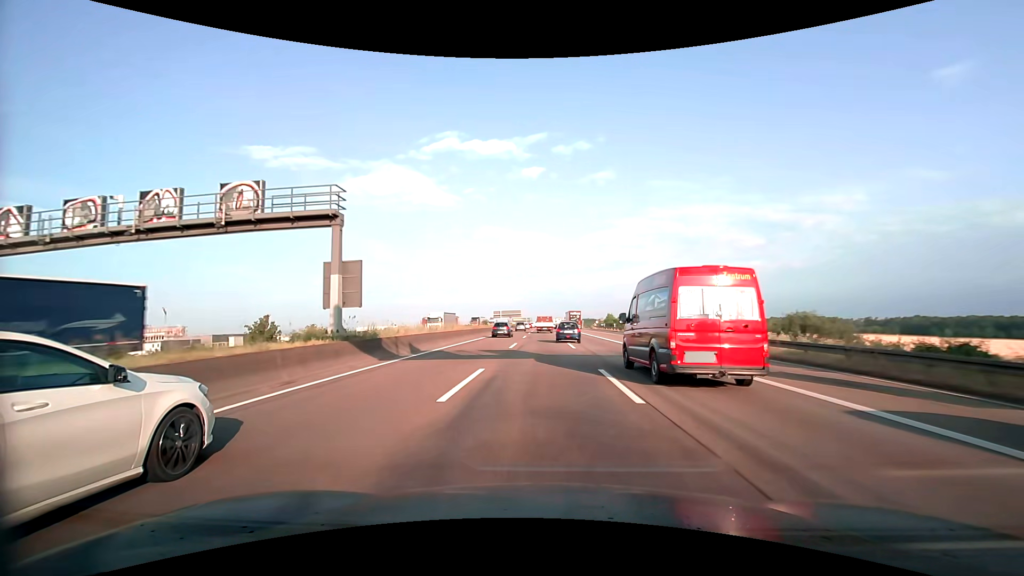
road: motorway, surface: asphalt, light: Day
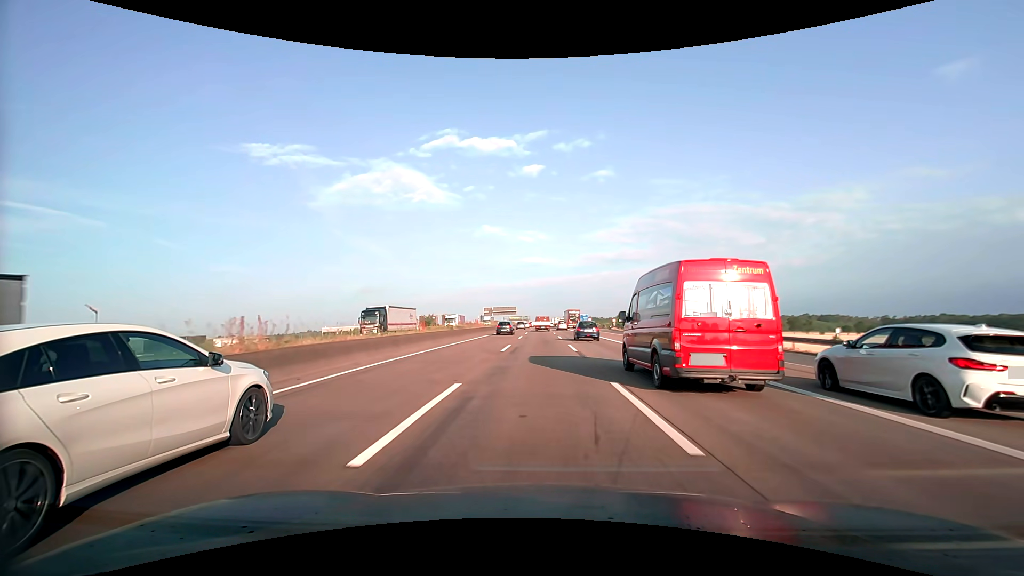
(+0.2, +39.8) m; 0°
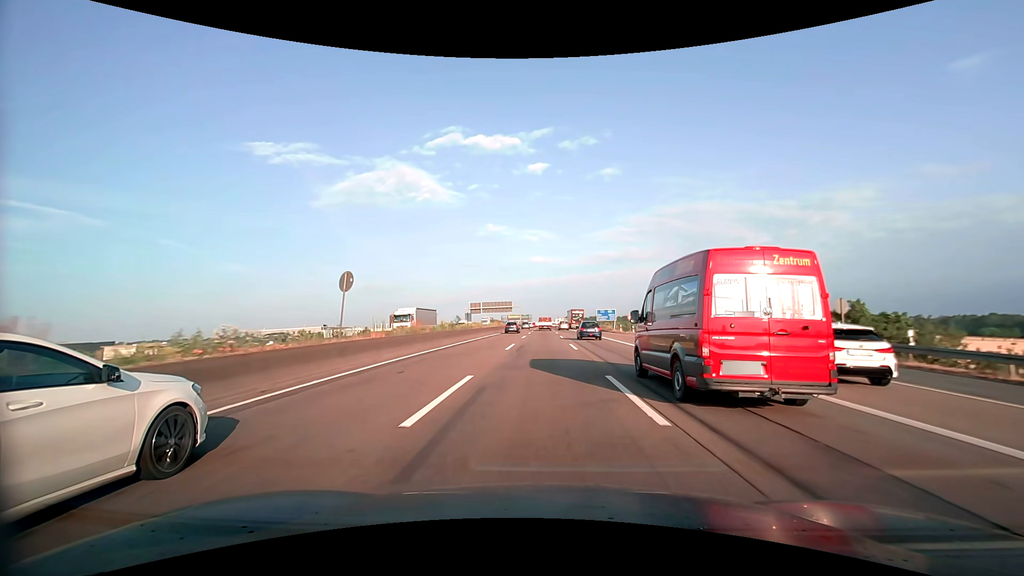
(-0.2, +52.5) m; 0°
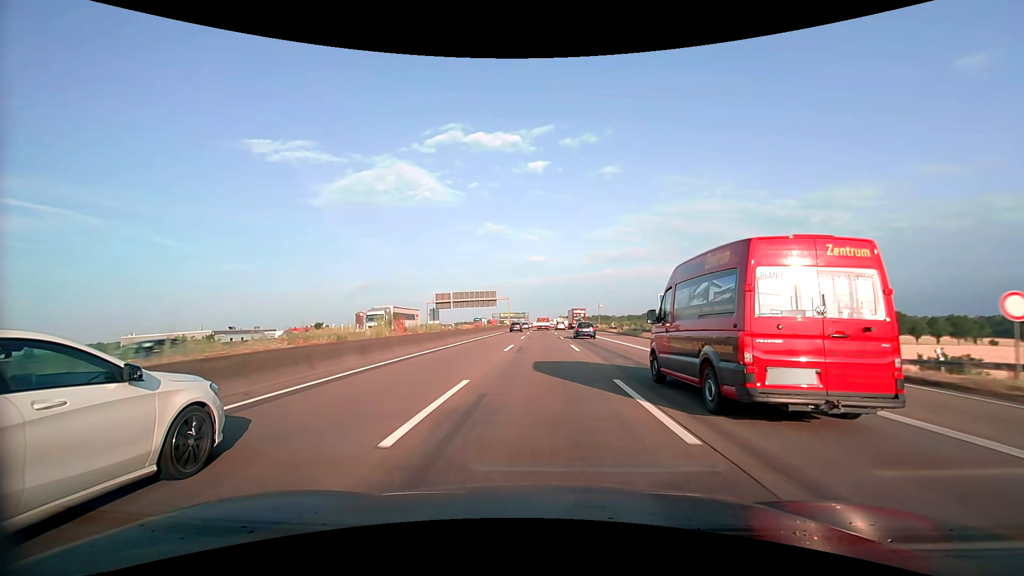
(-0.1, +55.1) m; 0°
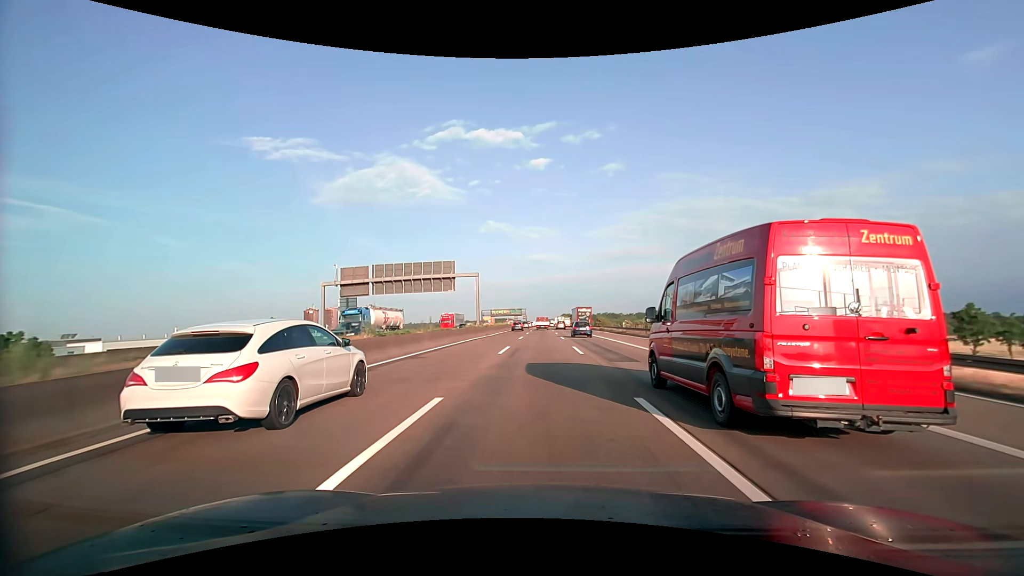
(0.0, +56.8) m; 0°
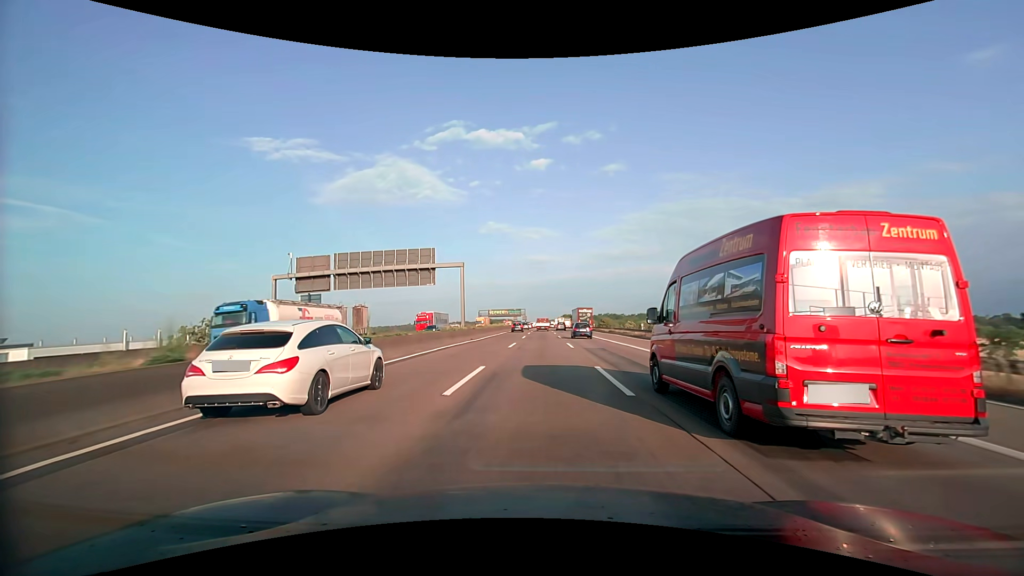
(0.0, +11.5) m; 0°
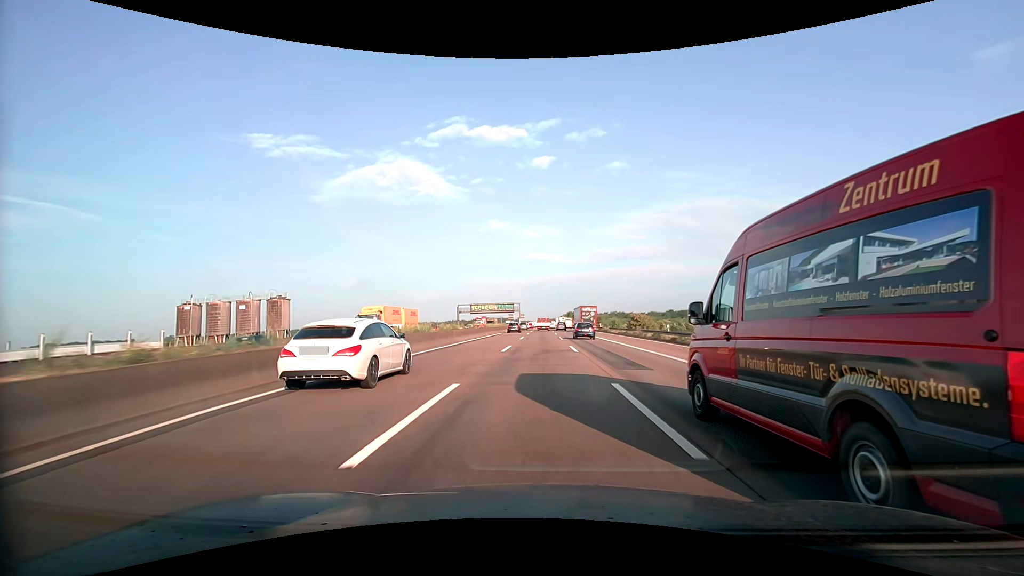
(-0.1, +58.6) m; 0°
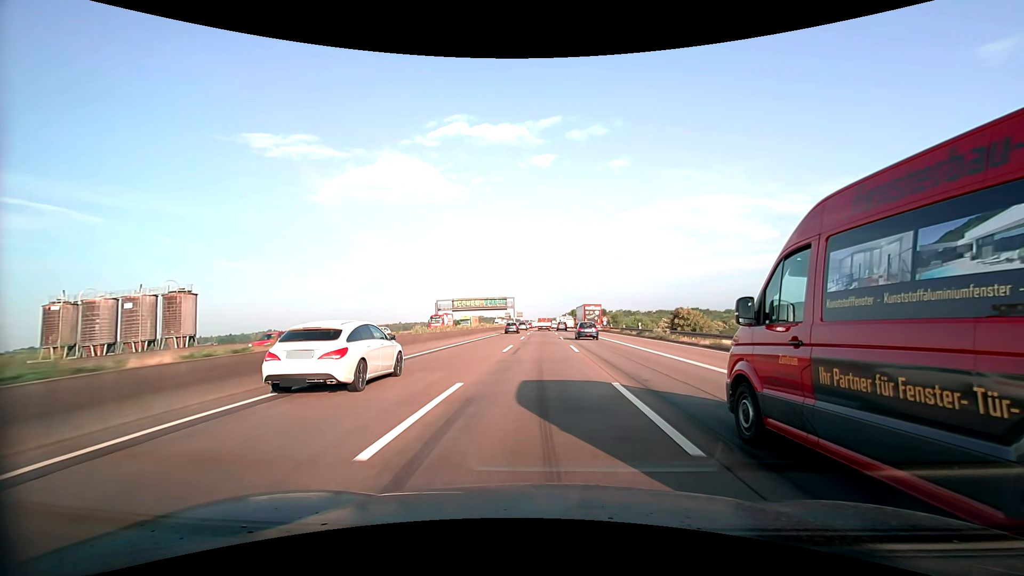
(0.0, +35.7) m; 0°
(0, +10) (0, +20) (0, +30) (0, +40) (0, +50) (0, +60) (0, +70) (0, +80) (0, +90) (0, +100) m
